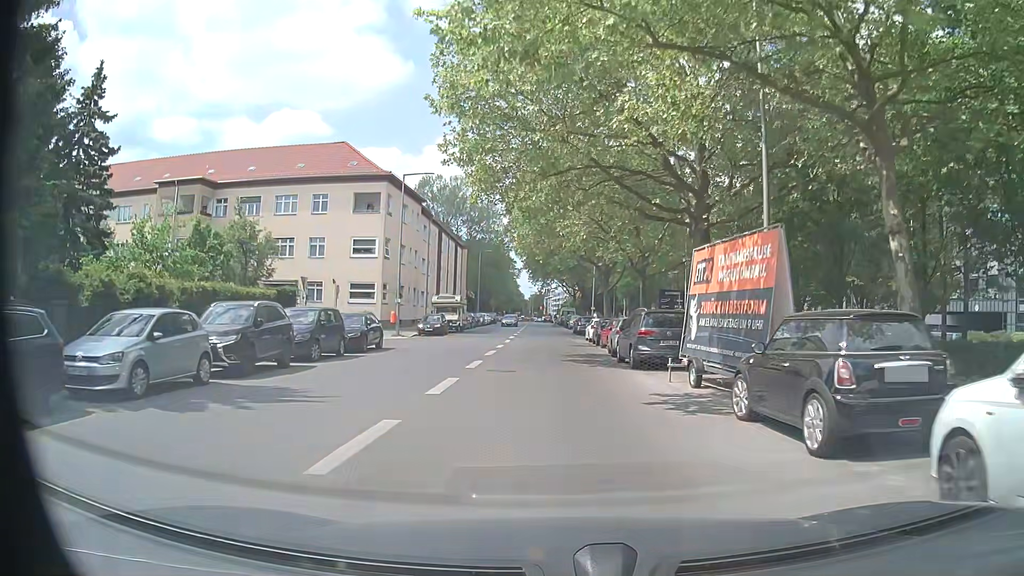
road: tertiary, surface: asphalt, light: Day
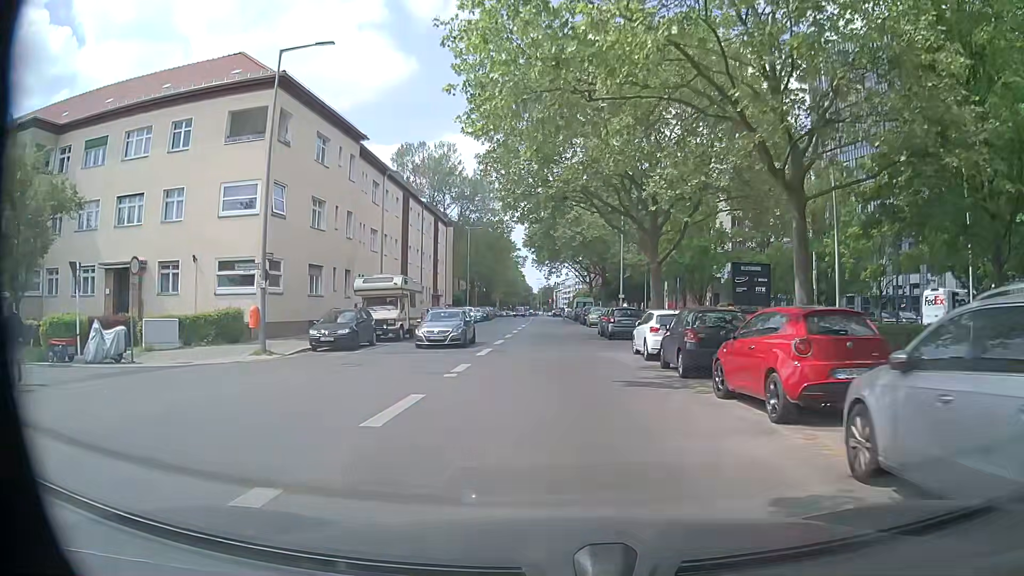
(-0.3, +22.2) m; -1°
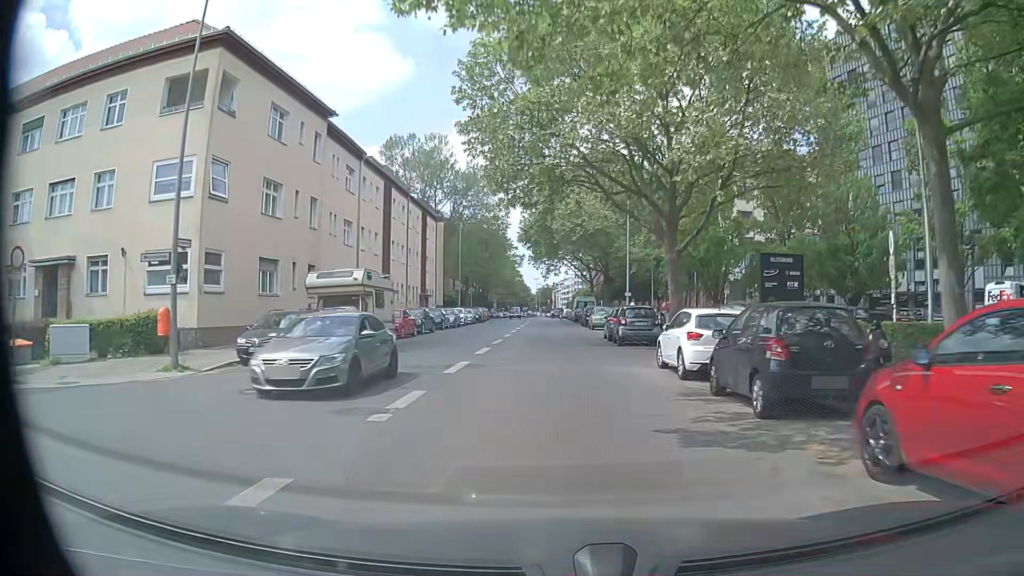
(0.0, +5.7) m; 0°
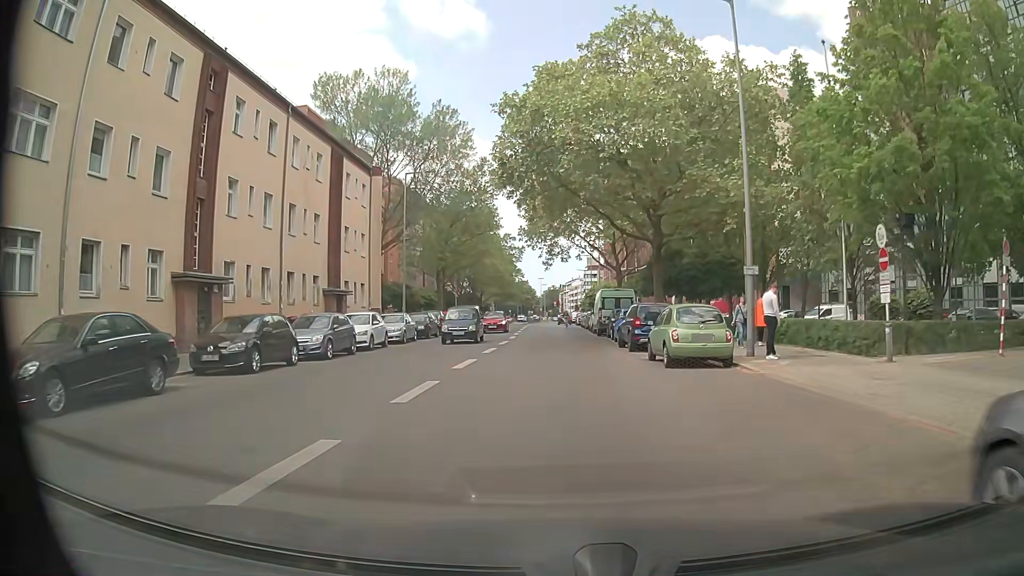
(-0.2, +28.8) m; 0°
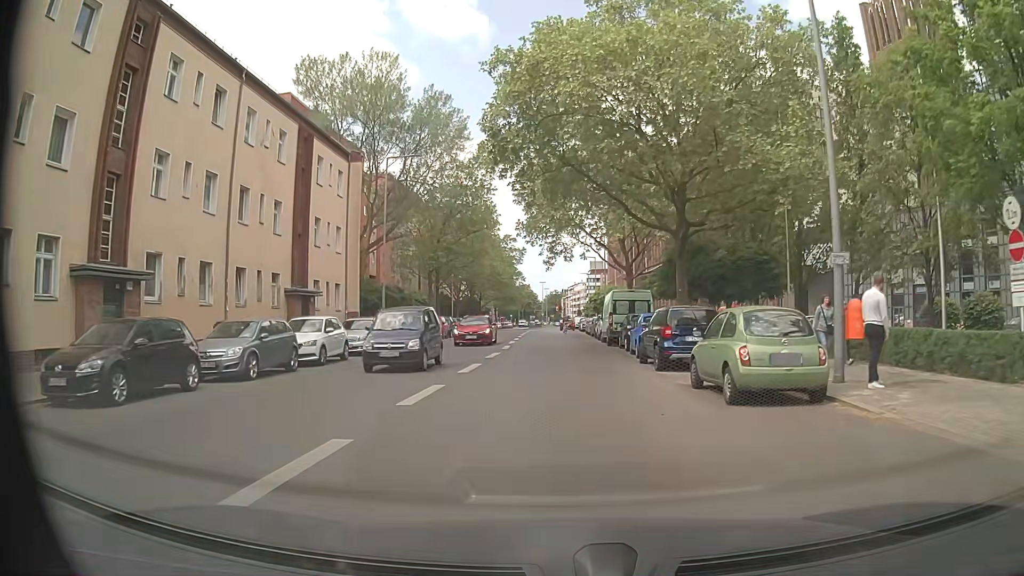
(0.0, +5.8) m; 0°
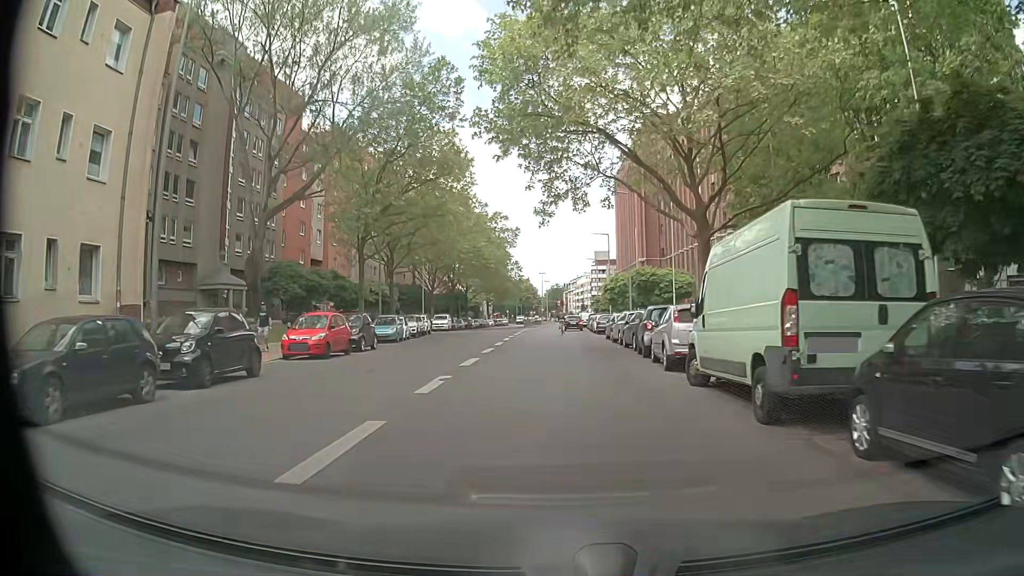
(-0.2, +23.1) m; -1°
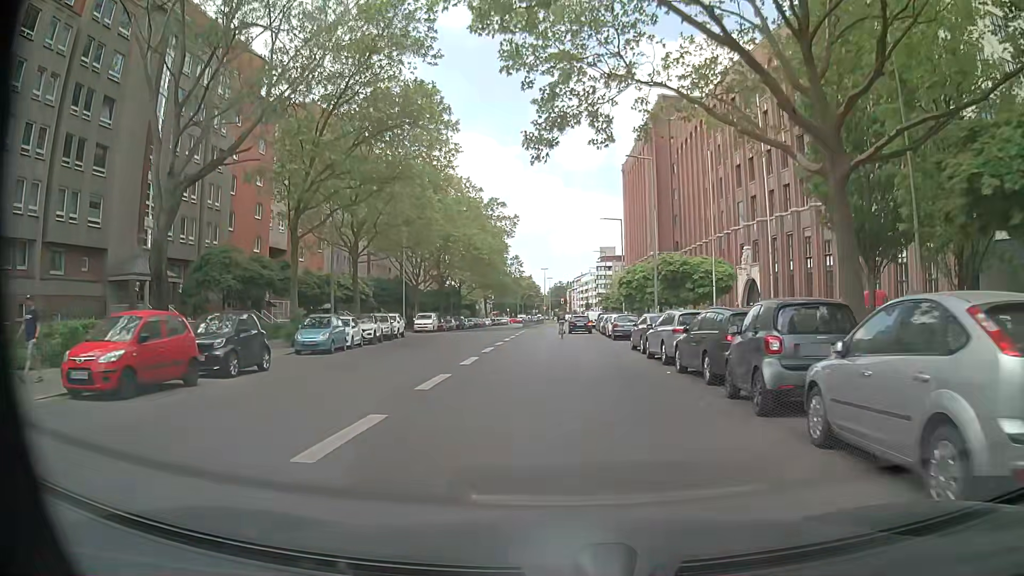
(0.0, +11.4) m; +1°
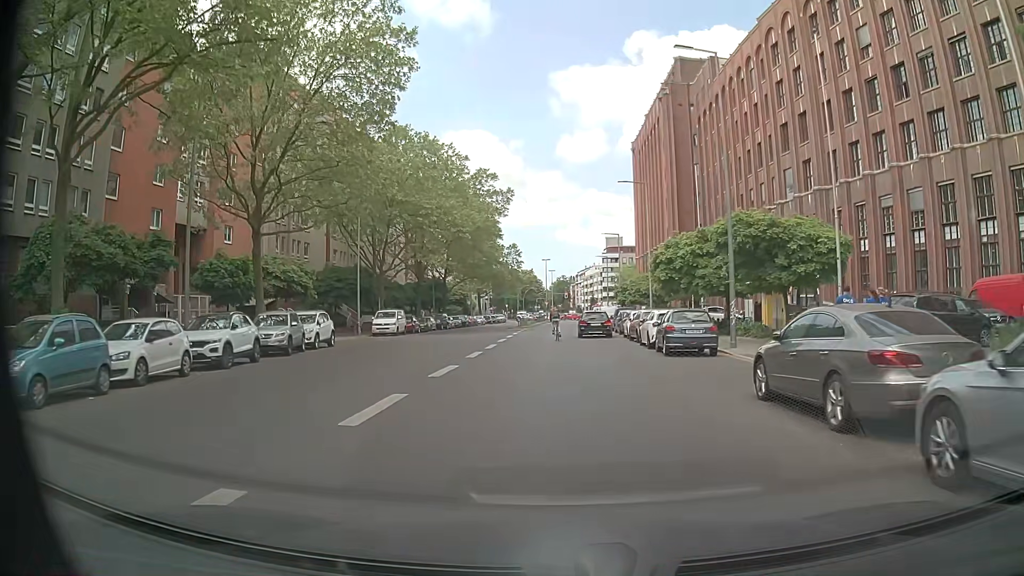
(-0.1, +16.1) m; 0°
(0, +10) (0, +20) (-1, +30) (-1, +40) (-1, +50) (0, +60) (+1, +70) (+1, +80) (+1, +90) (+1, +100) m
